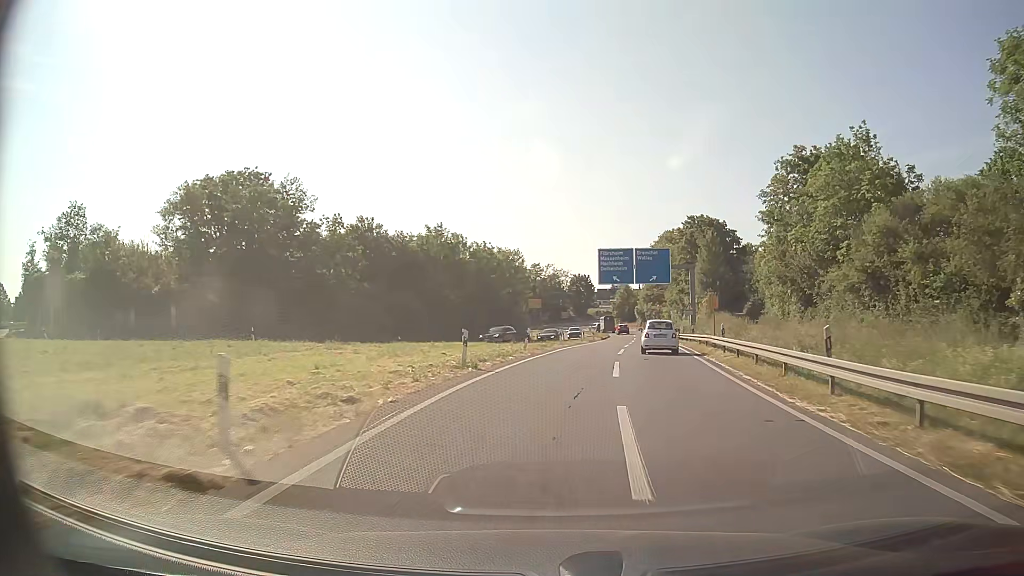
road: motorway_link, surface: asphalt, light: Day
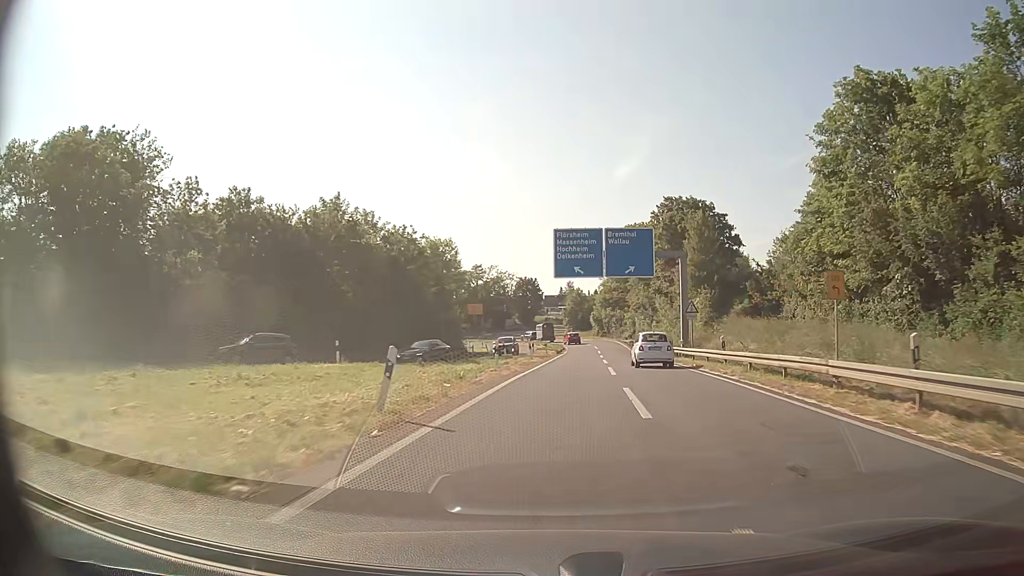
(+0.8, +18.6) m; +5°
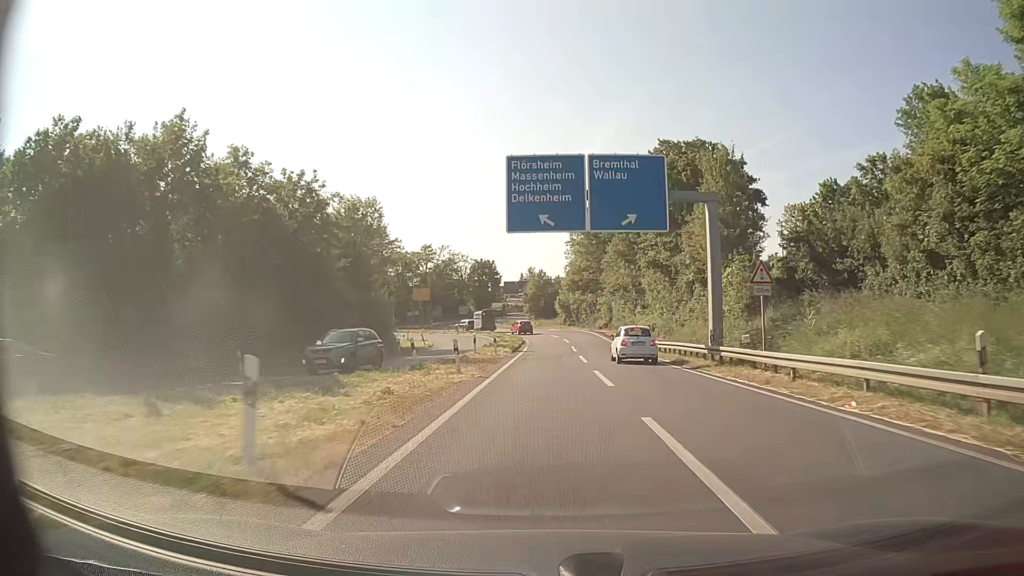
(+0.7, +18.4) m; +4°
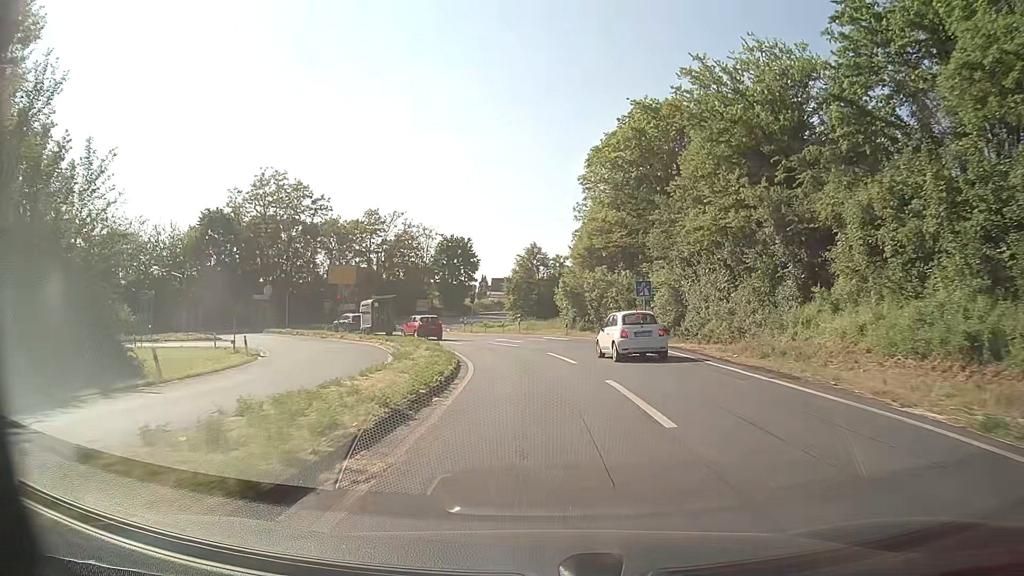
(+0.3, +43.2) m; 0°
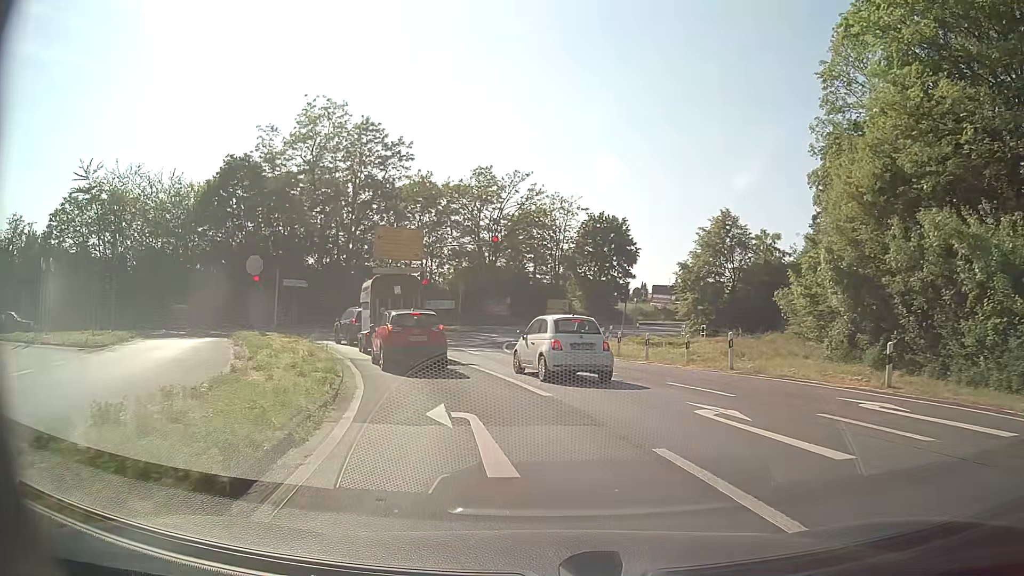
(-1.9, +30.1) m; -13°
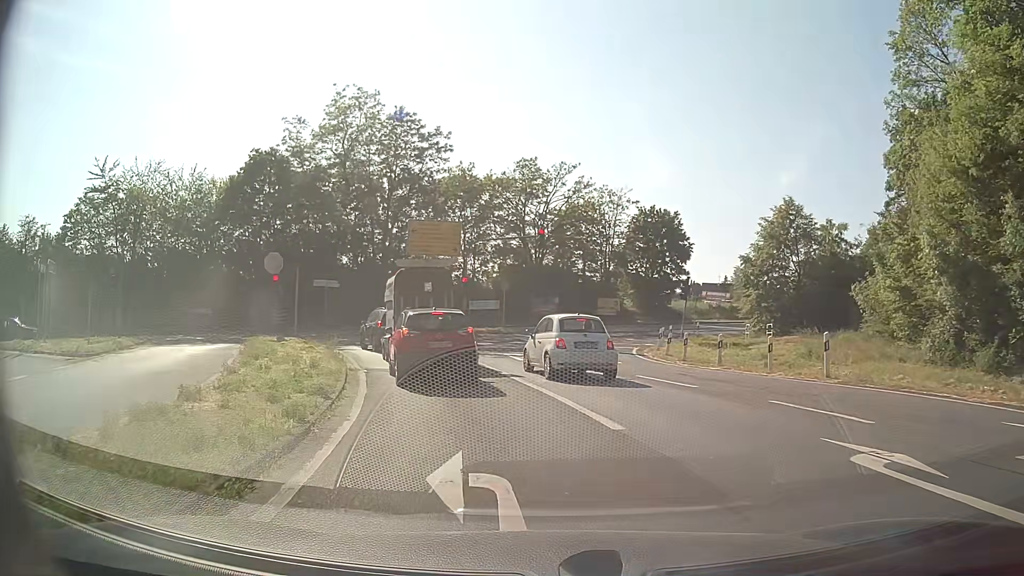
(-0.1, +3.7) m; -3°
